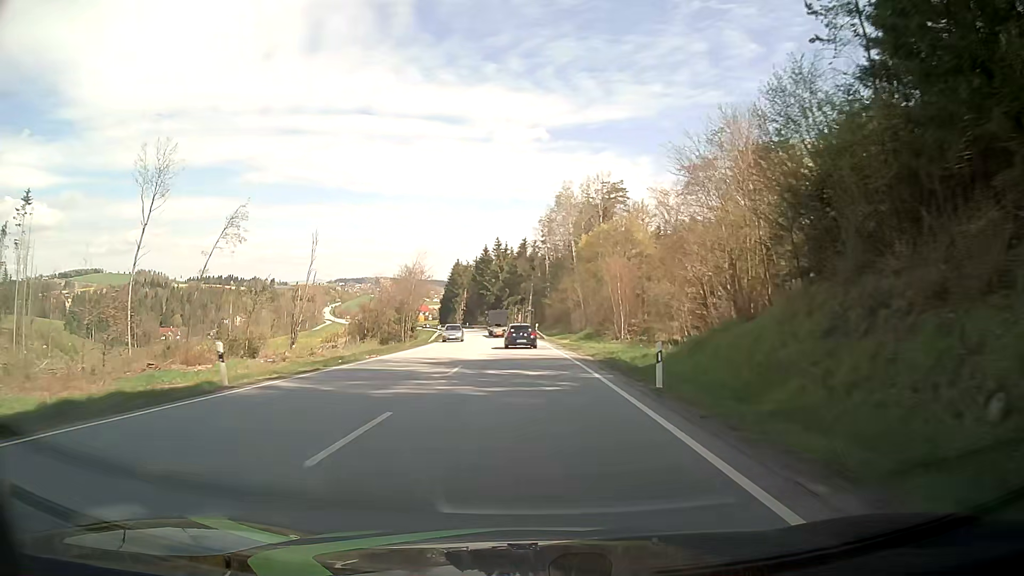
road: primary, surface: asphalt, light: Day
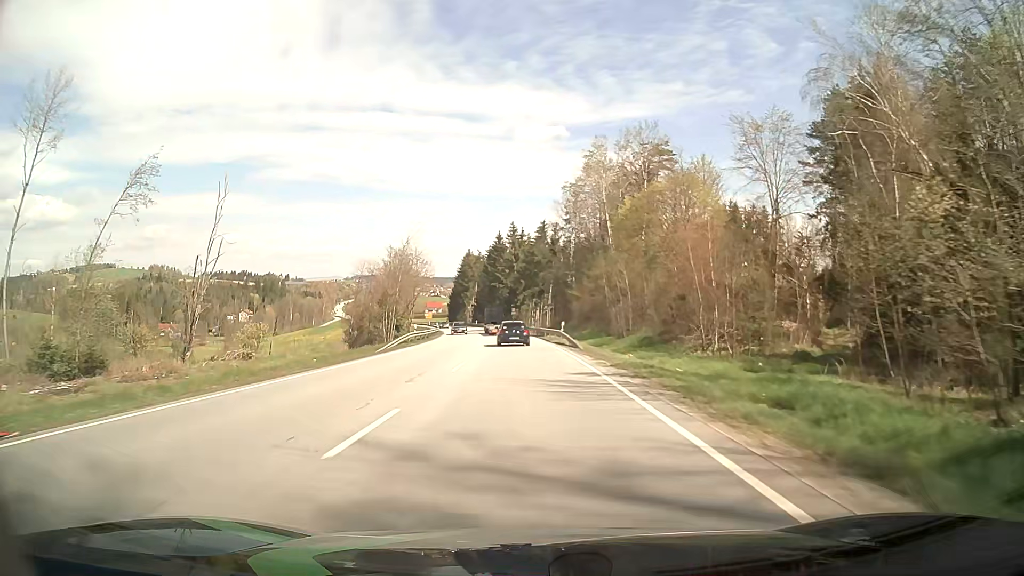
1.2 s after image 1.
(-0.3, +23.8) m; -2°
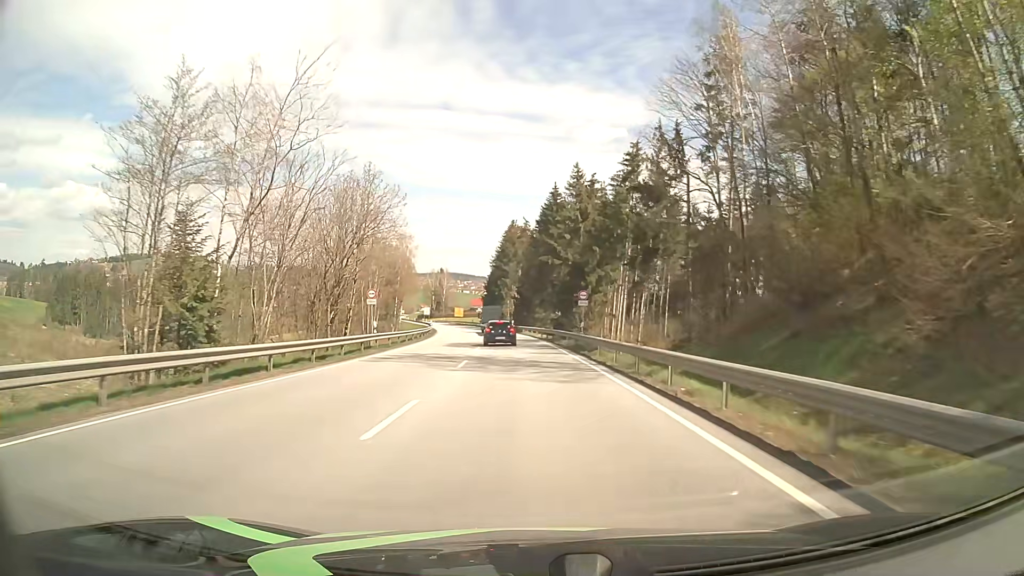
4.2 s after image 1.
(-2.4, +59.3) m; -5°
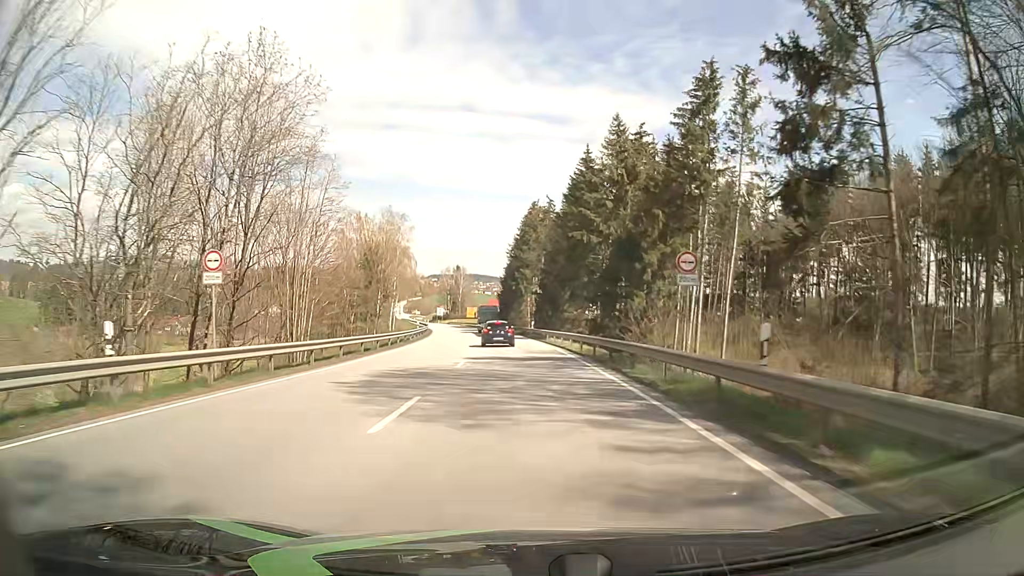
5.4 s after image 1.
(-0.4, +23.7) m; -2°
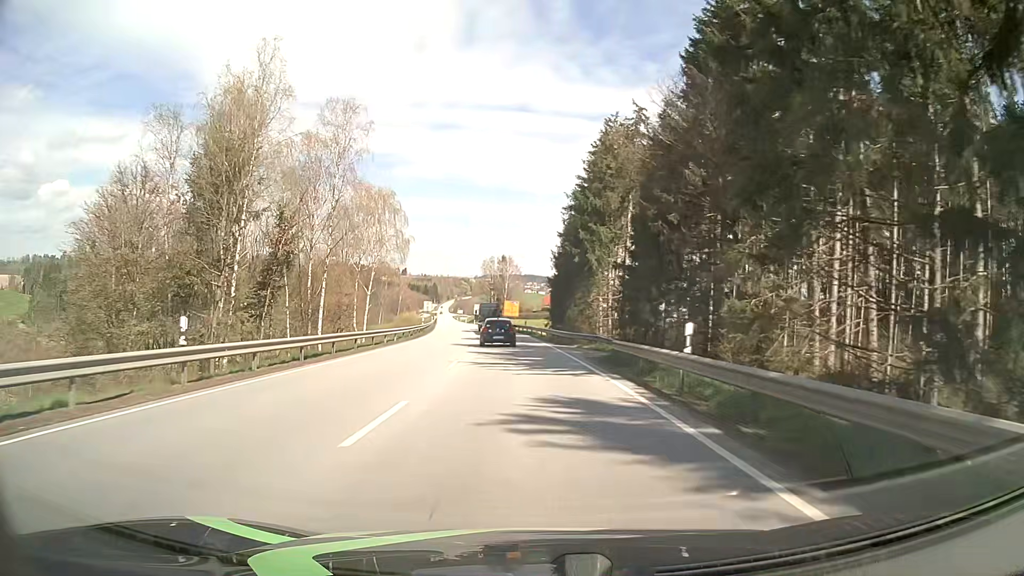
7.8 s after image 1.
(-1.8, +45.9) m; -5°
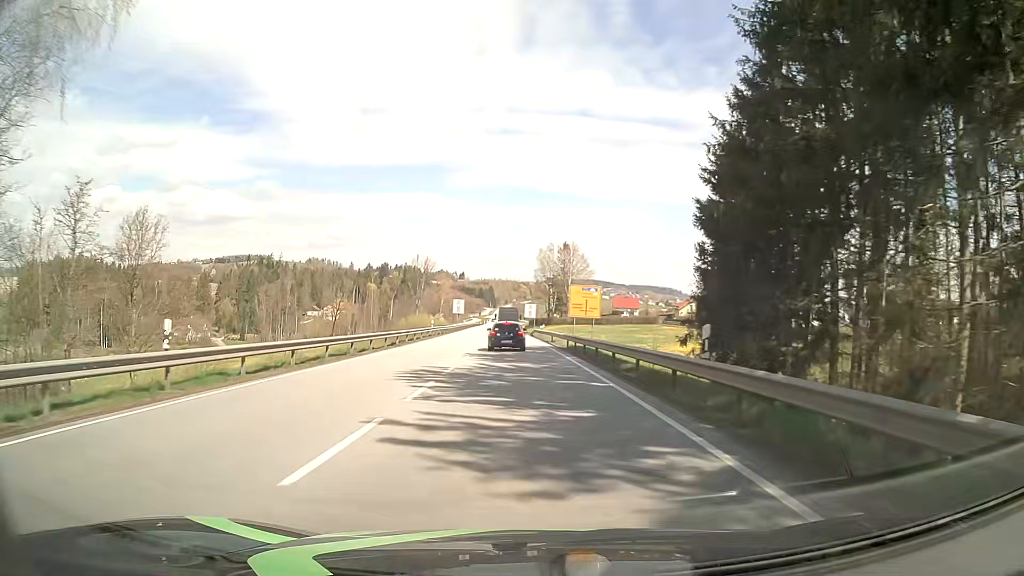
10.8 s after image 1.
(-2.4, +53.4) m; -5°
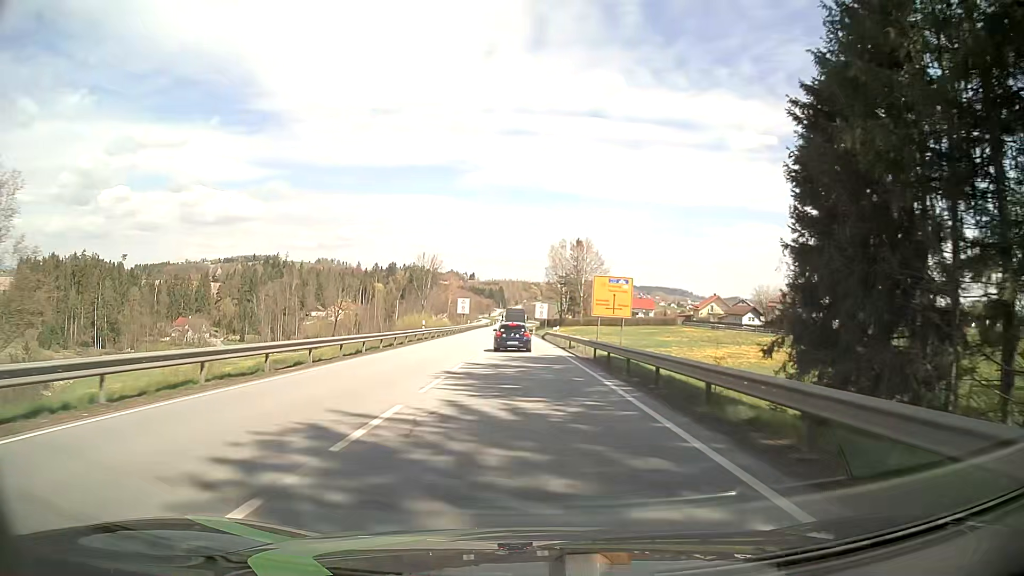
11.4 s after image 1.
(-0.1, +10.5) m; -1°
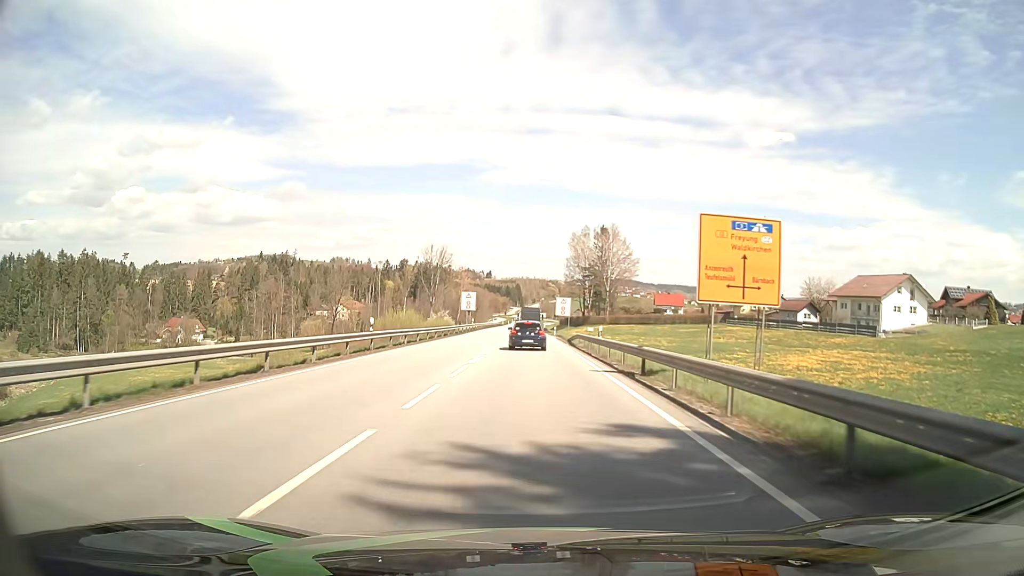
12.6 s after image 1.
(-0.3, +20.8) m; -1°
